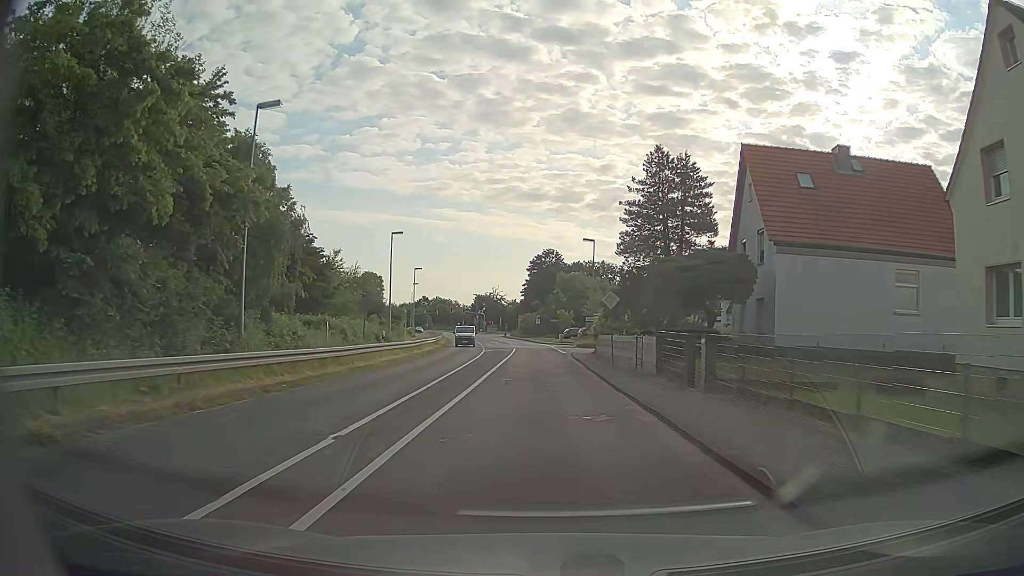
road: secondary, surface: asphalt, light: Day
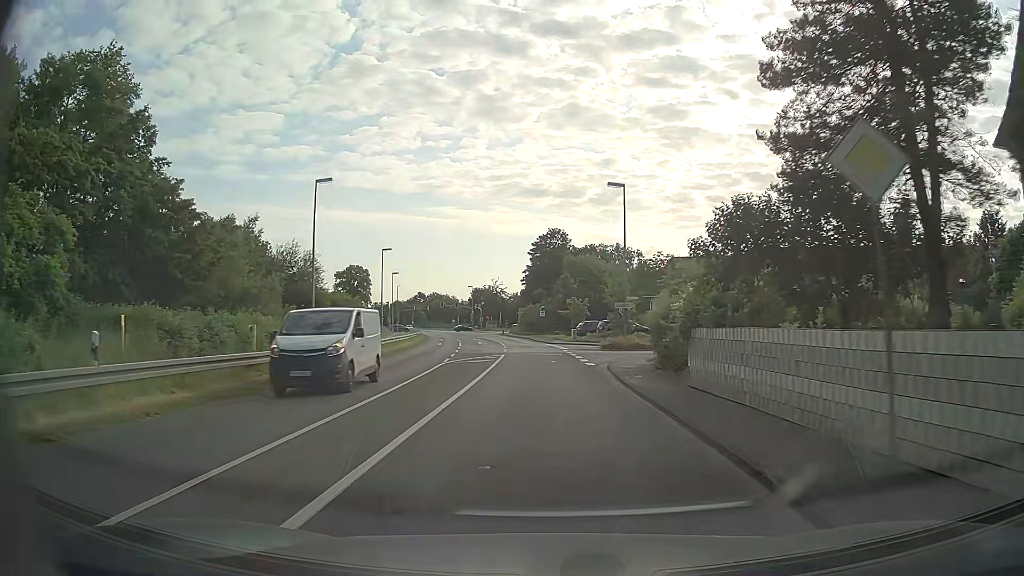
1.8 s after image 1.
(0.0, +22.5) m; -1°
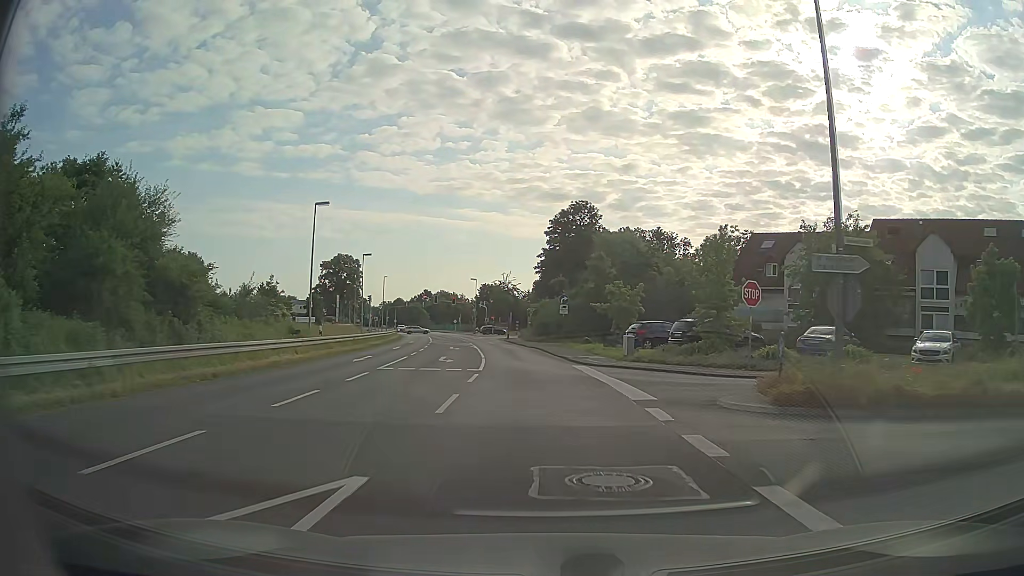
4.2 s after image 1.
(-0.2, +29.3) m; -1°
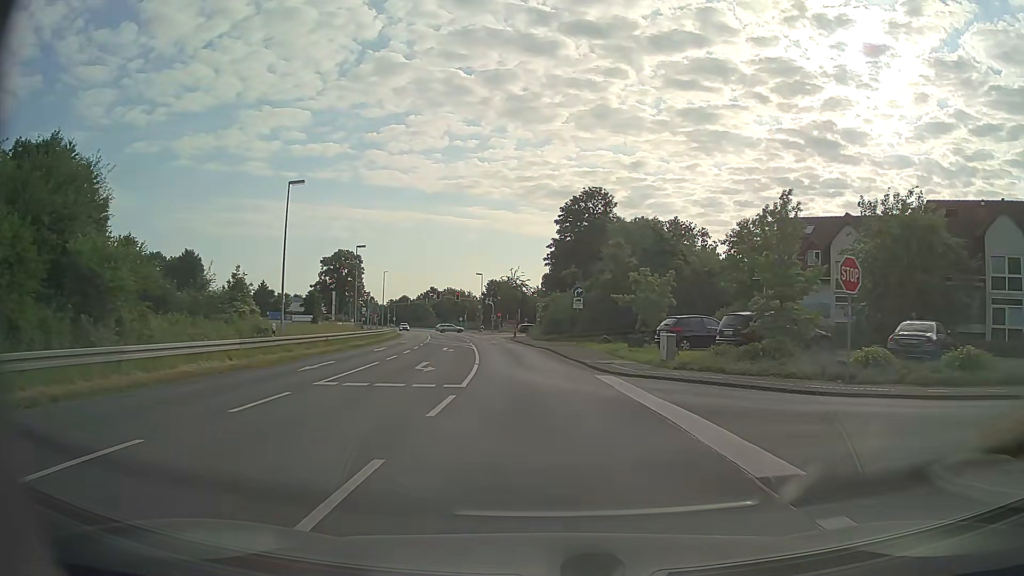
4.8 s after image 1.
(-0.1, +7.3) m; -1°
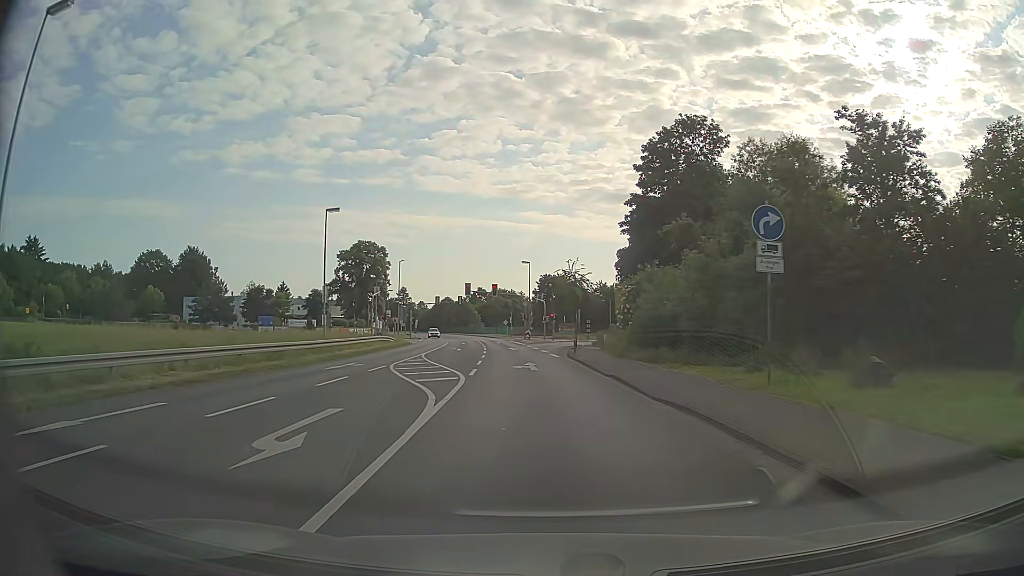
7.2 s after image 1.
(-1.1, +29.0) m; -4°
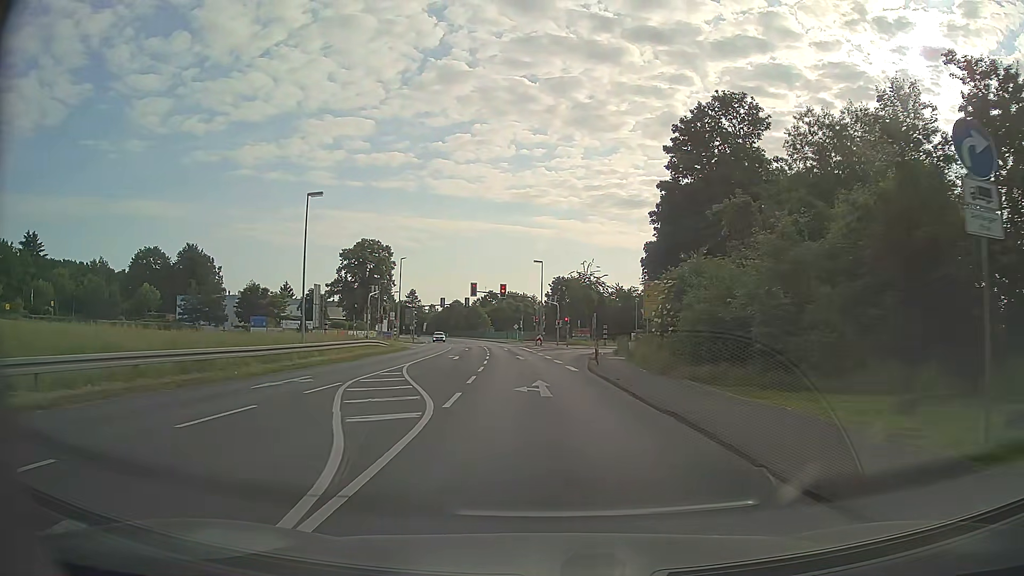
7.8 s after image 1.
(-0.1, +7.2) m; -2°
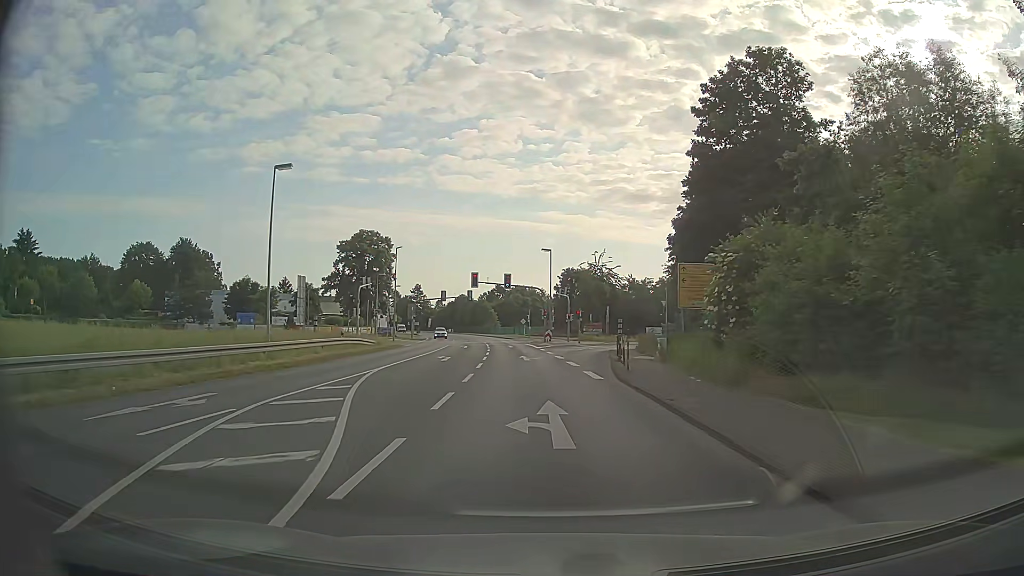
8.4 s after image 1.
(0.0, +7.1) m; 0°
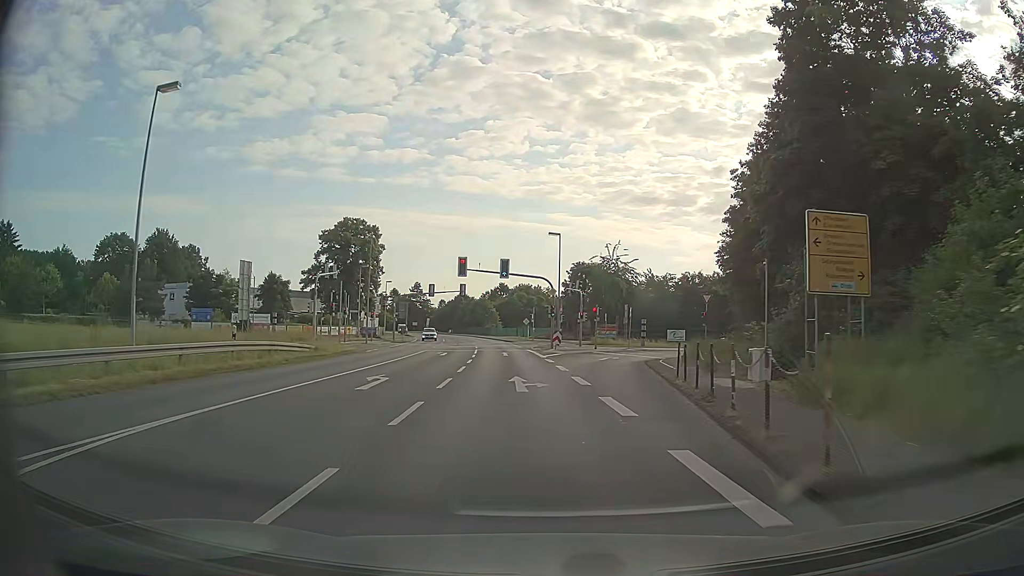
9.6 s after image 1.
(-0.2, +14.0) m; -1°
